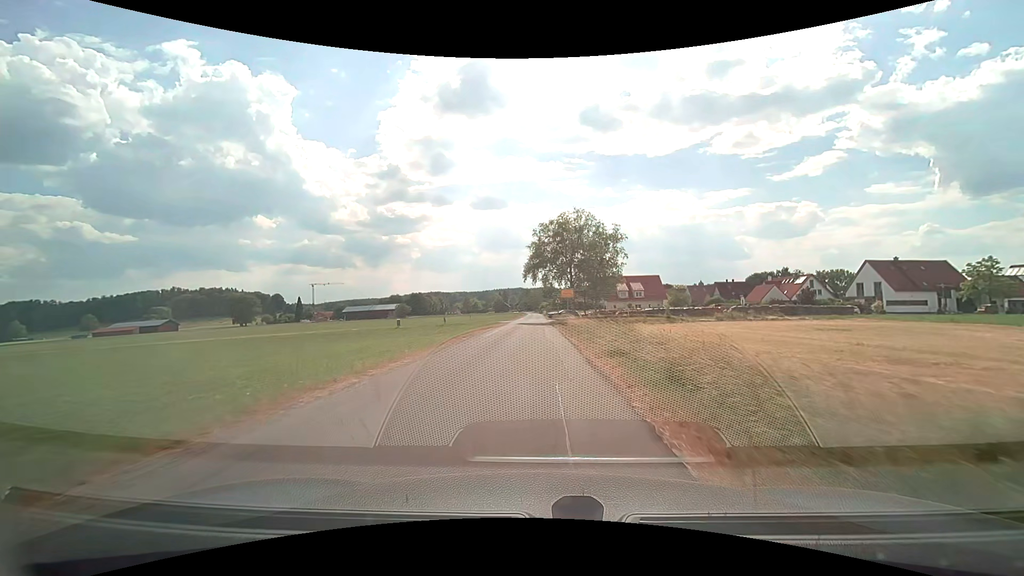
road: unclassified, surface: asphalt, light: Day
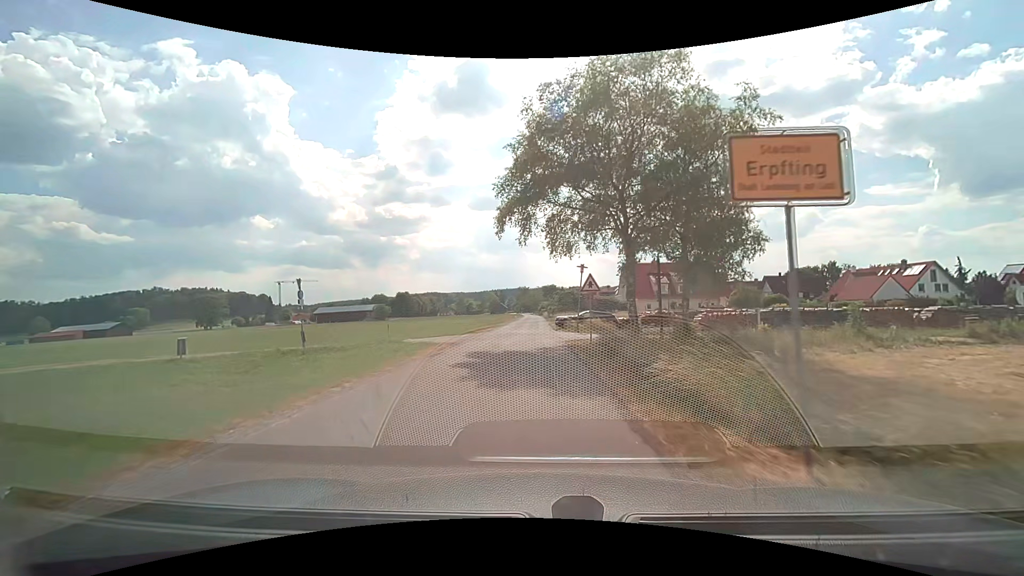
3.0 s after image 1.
(+0.1, +35.8) m; 0°
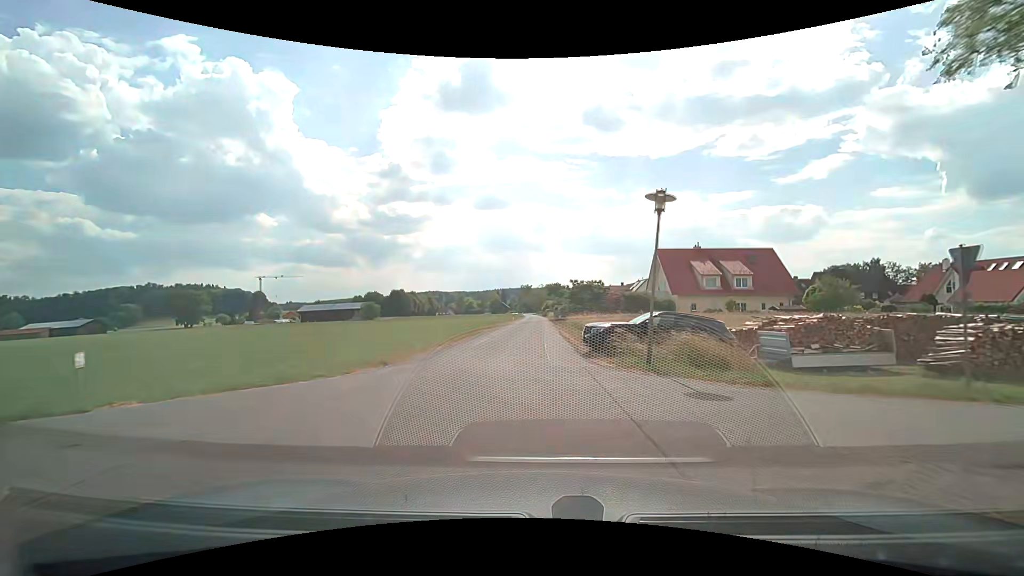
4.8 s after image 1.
(-0.1, +20.8) m; -1°
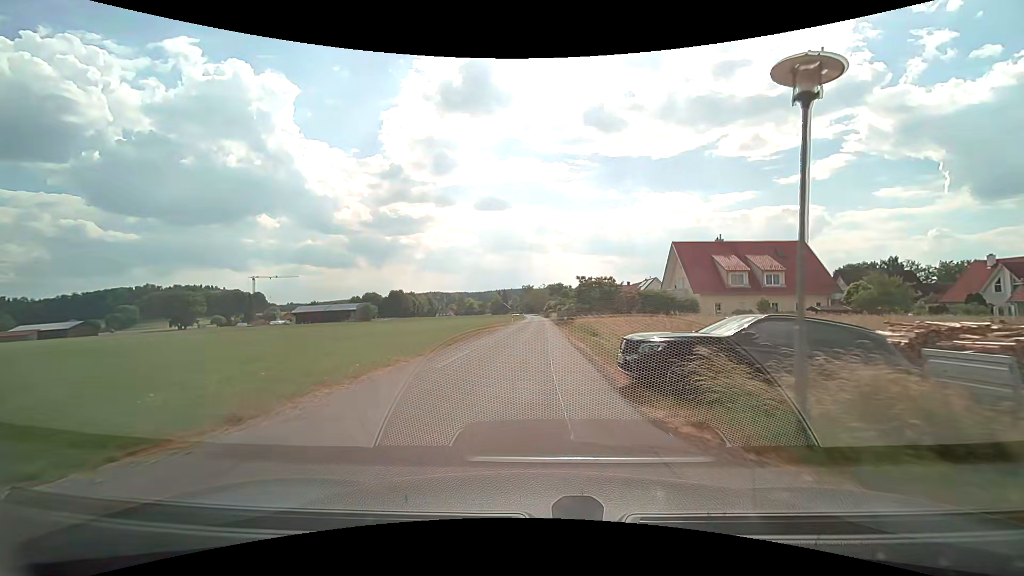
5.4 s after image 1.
(0.0, +7.0) m; 0°
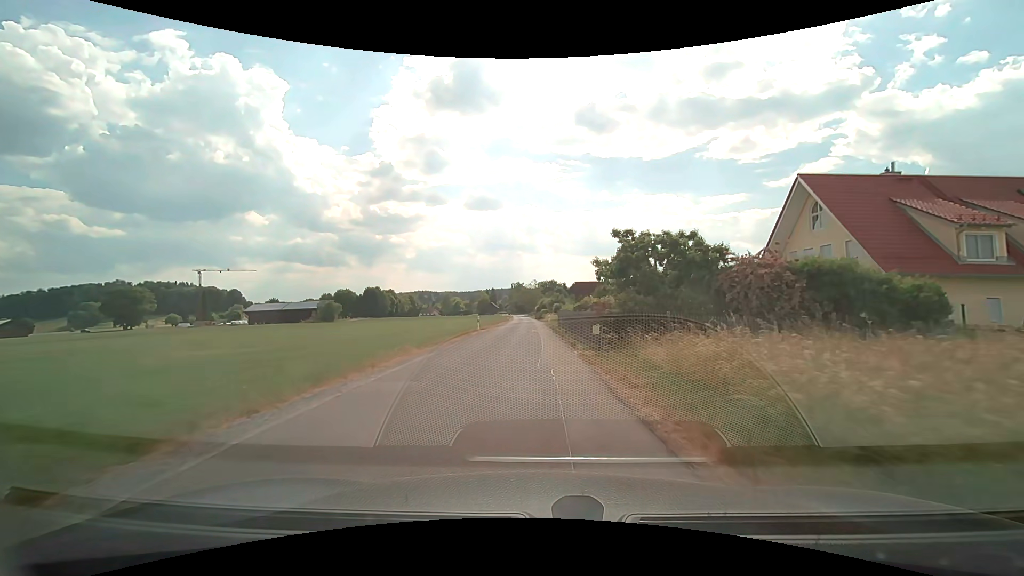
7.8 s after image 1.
(+0.2, +28.5) m; +1°
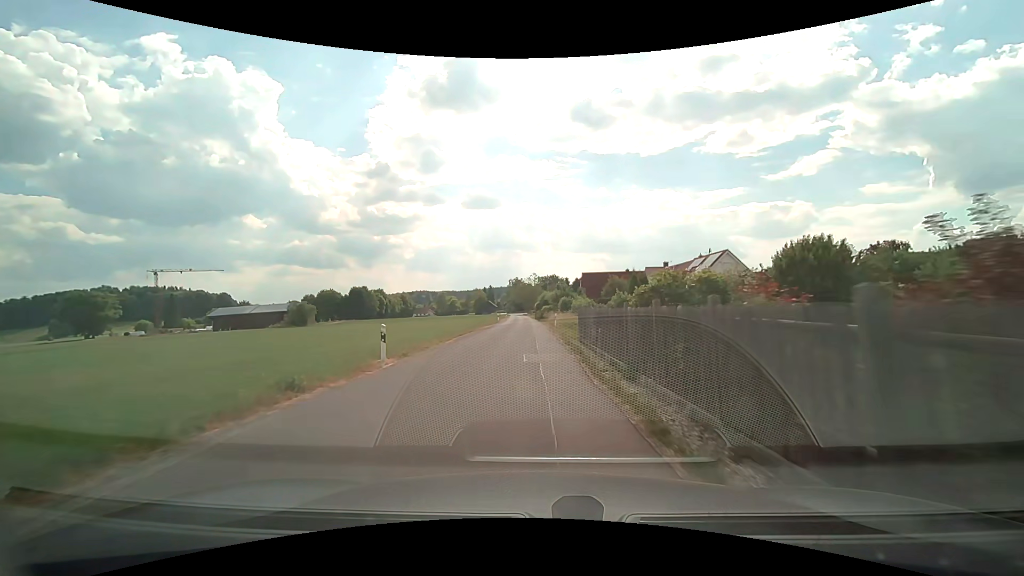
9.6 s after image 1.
(+0.1, +21.8) m; 0°
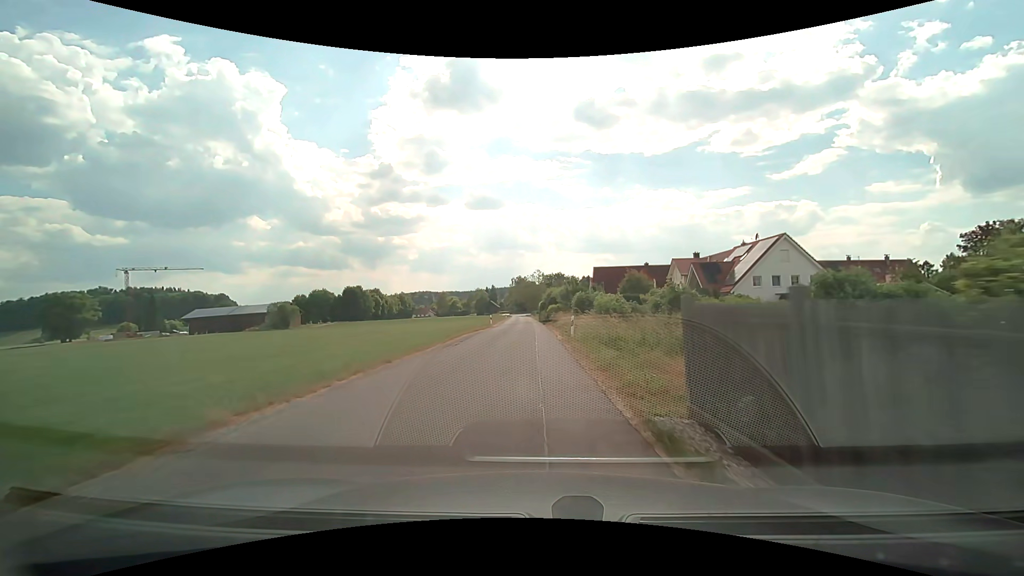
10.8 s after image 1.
(-0.1, +14.8) m; -1°
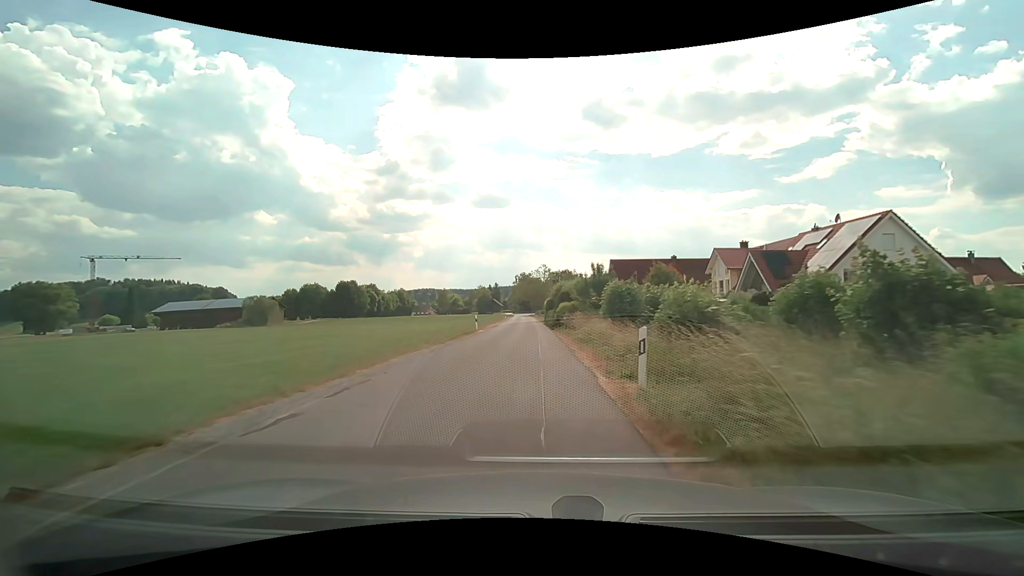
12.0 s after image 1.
(-0.1, +14.9) m; 0°
(0, +10) (0, +20) (0, +30) (0, +40) (-1, +50) (-1, +60) (-1, +70) (-2, +80) (-2, +90) (-2, +100) m
